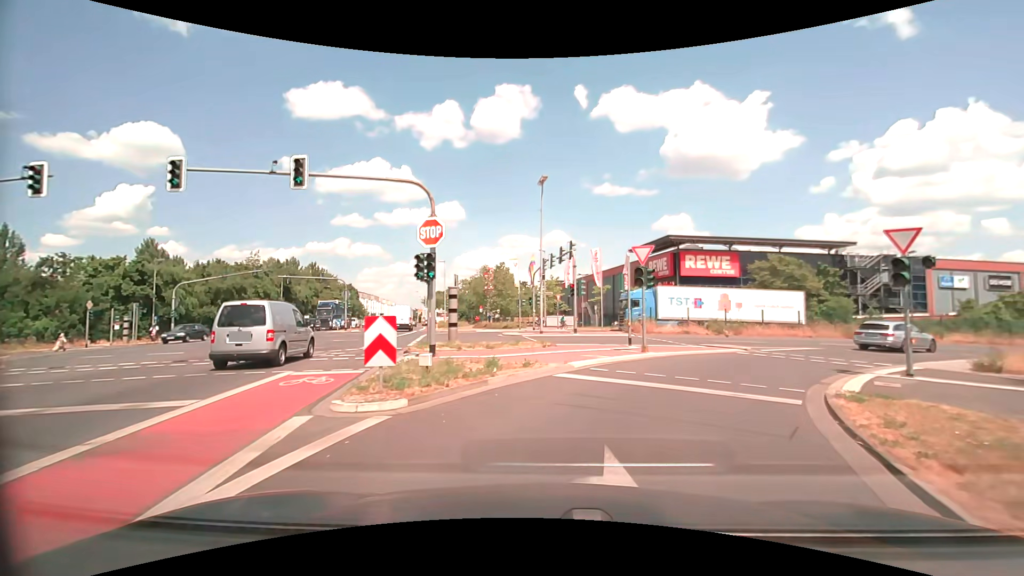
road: secondary_link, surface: asphalt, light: Day
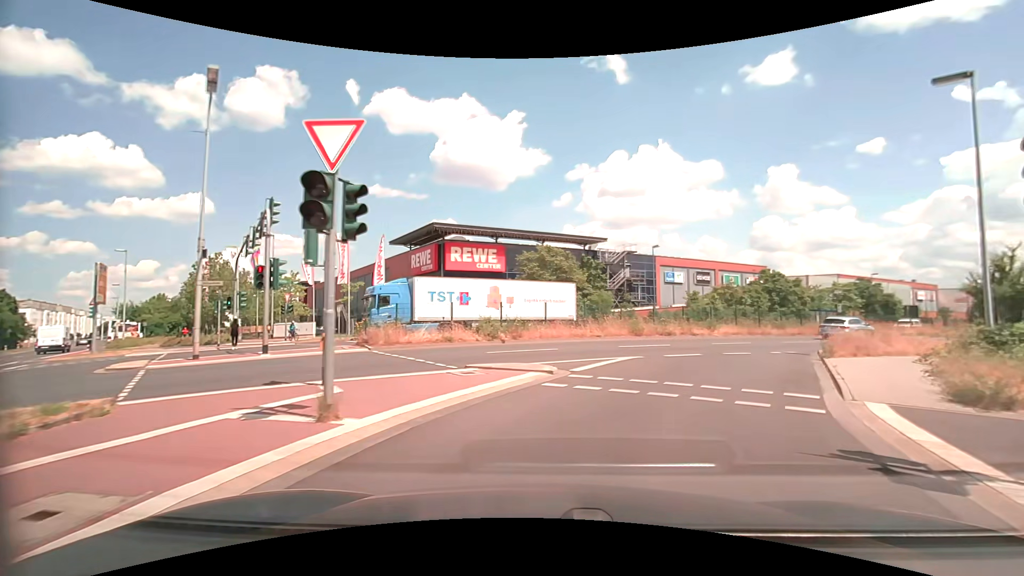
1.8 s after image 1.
(+2.8, +12.0) m; +25°
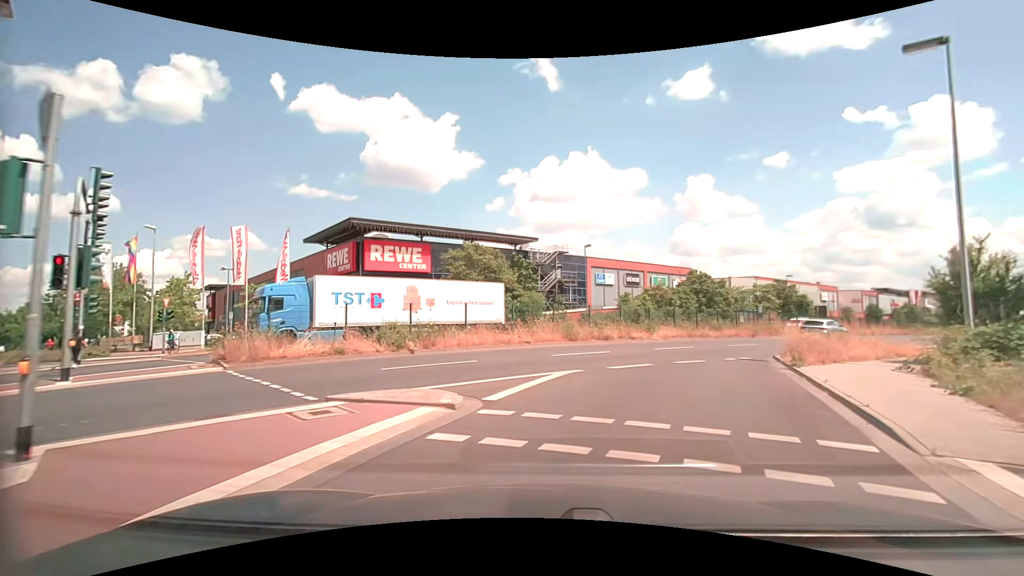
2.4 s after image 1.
(+0.4, +4.0) m; +10°
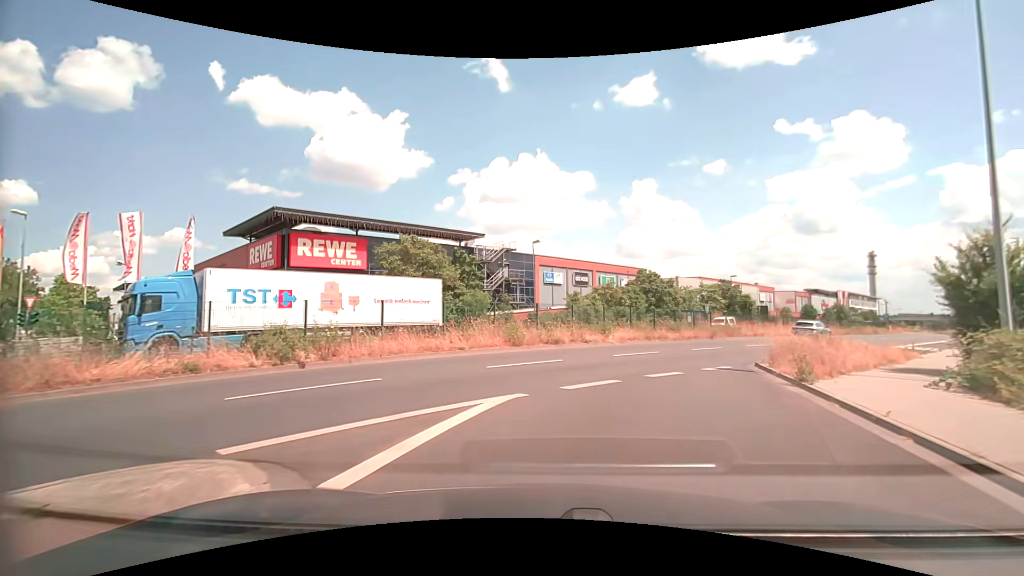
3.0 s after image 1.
(+0.2, +4.1) m; +6°
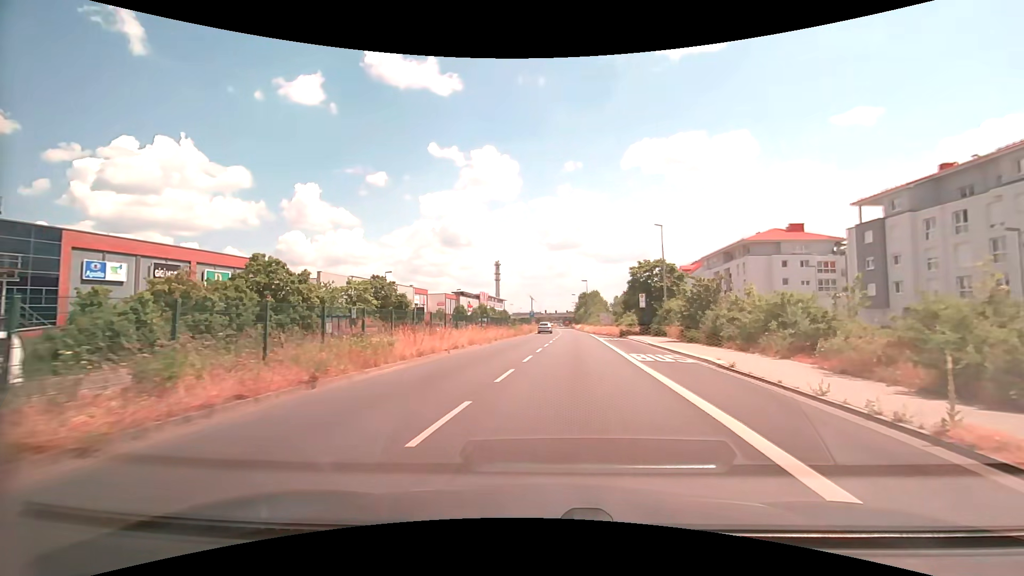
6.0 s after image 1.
(+7.1, +22.0) m; +37°
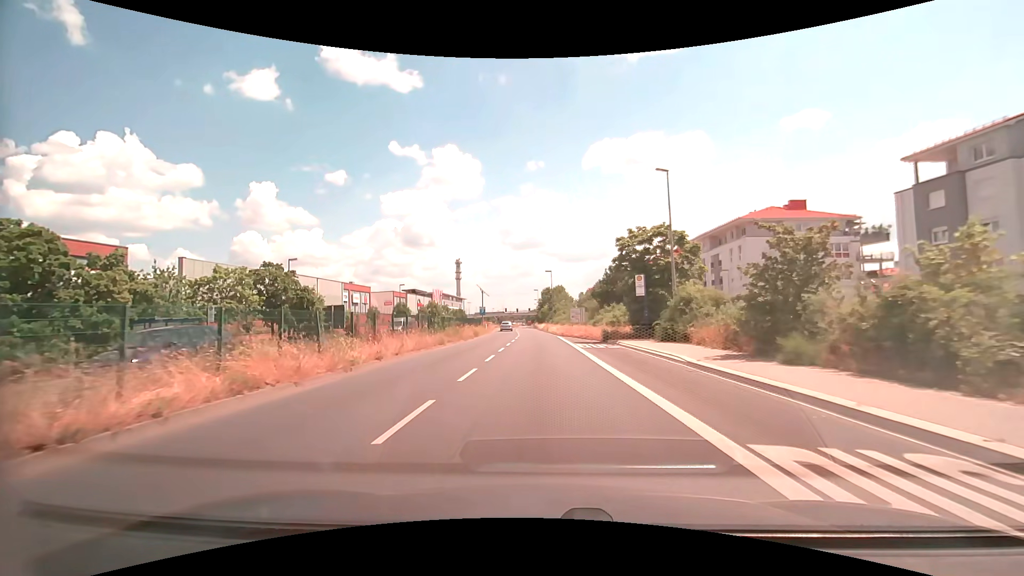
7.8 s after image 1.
(+1.0, +17.8) m; +4°
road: primary
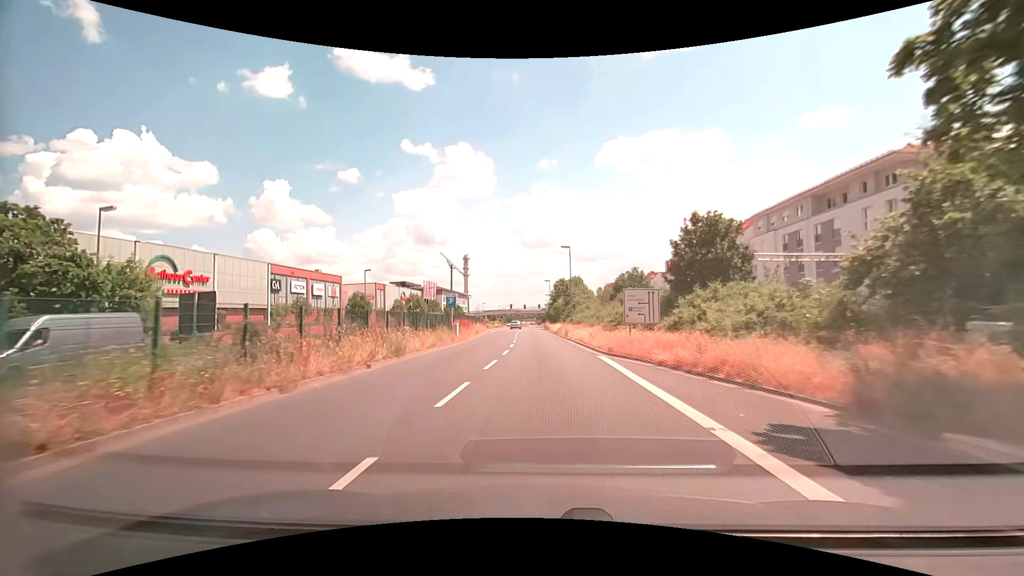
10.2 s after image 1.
(-0.4, +27.9) m; -1°
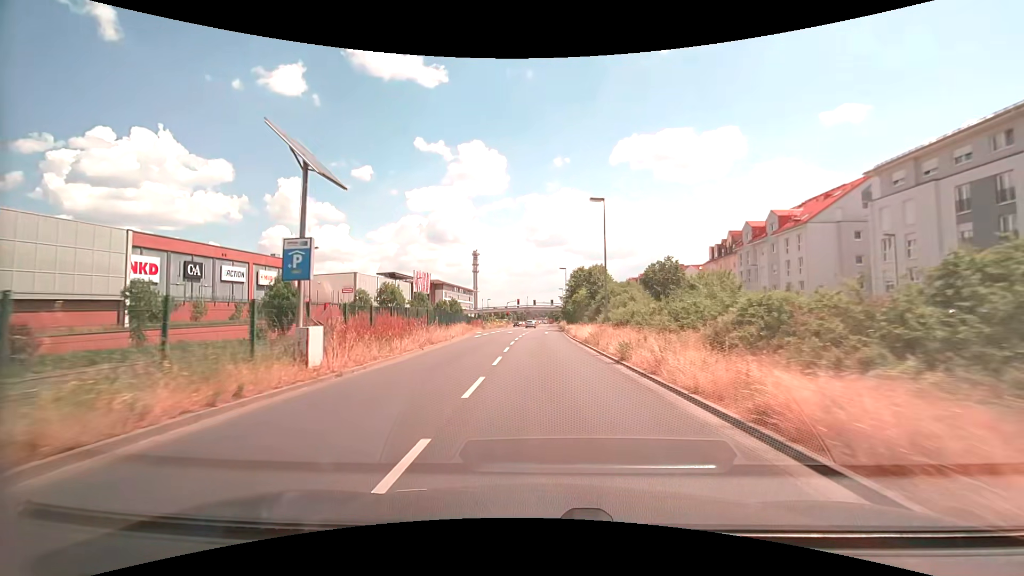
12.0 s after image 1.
(-0.4, +23.3) m; -1°
(0, +10) (0, +20) (0, +30) (0, +40) (0, +50) (0, +60) (0, +70) (+1, +80) (+1, +90) (+1, +100) m
